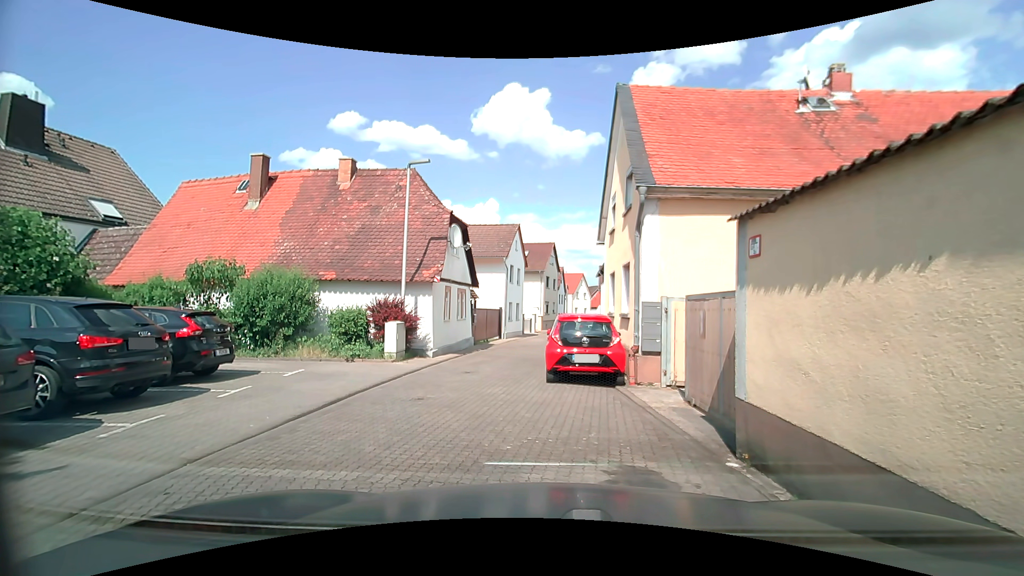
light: Day
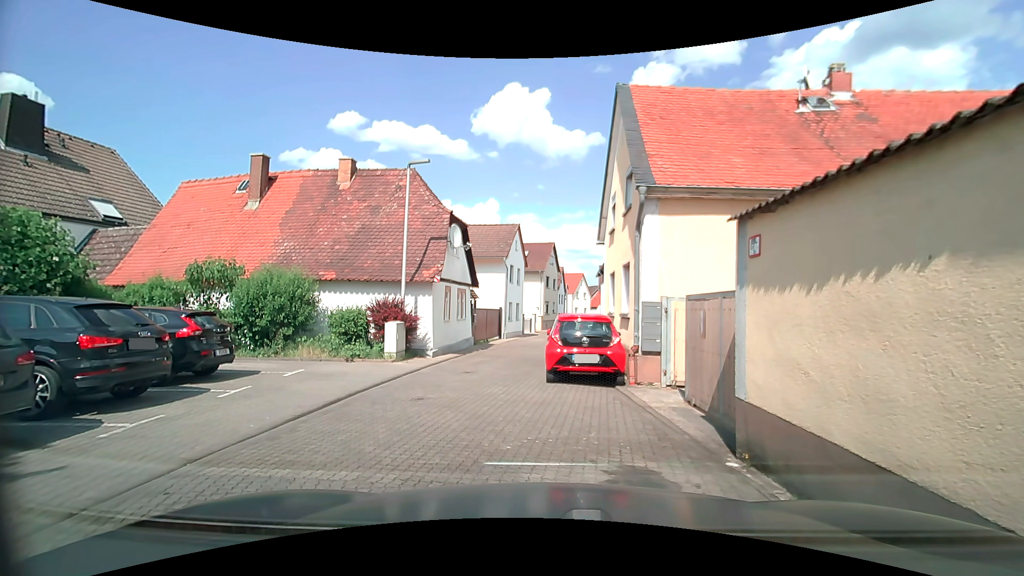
(0.0, 0.0) m; 0°
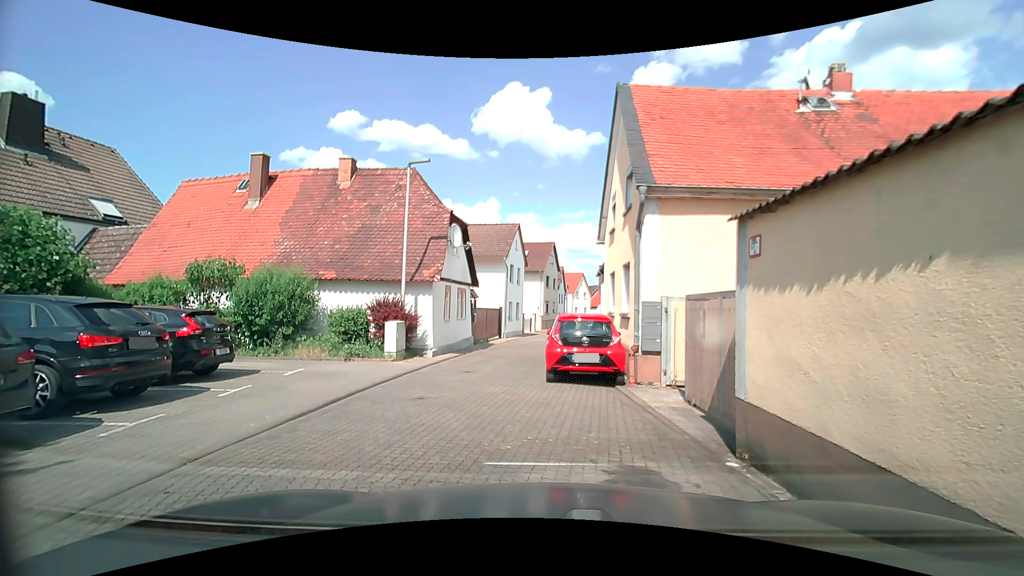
(0.0, 0.0) m; 0°
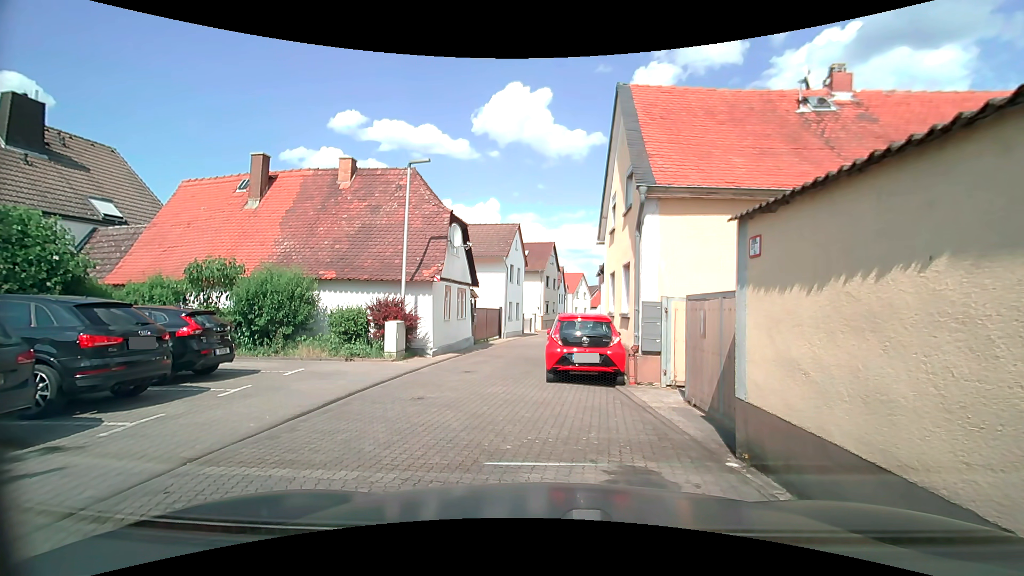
(0.0, 0.0) m; 0°
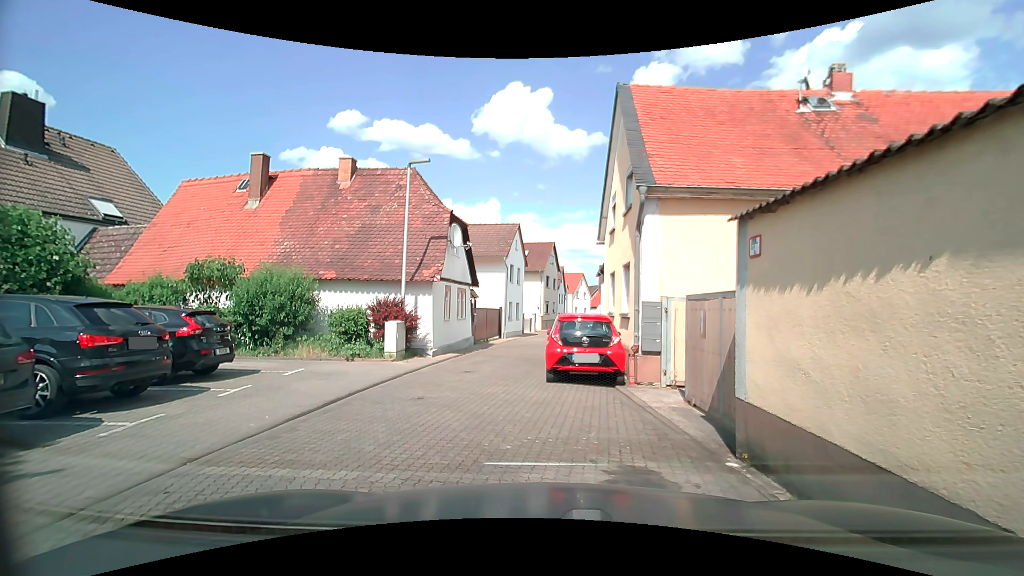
(0.0, 0.0) m; 0°
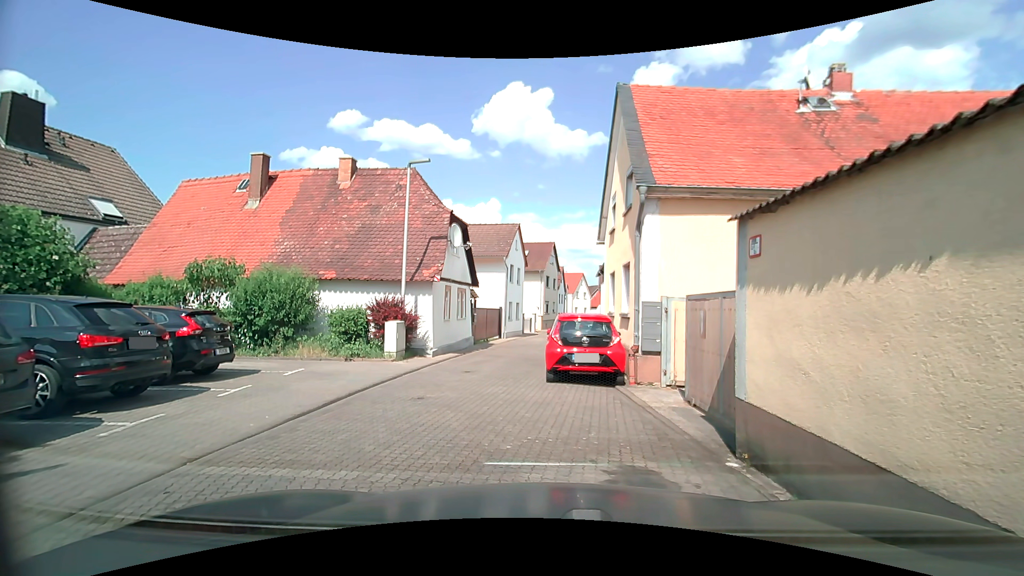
(0.0, 0.0) m; 0°
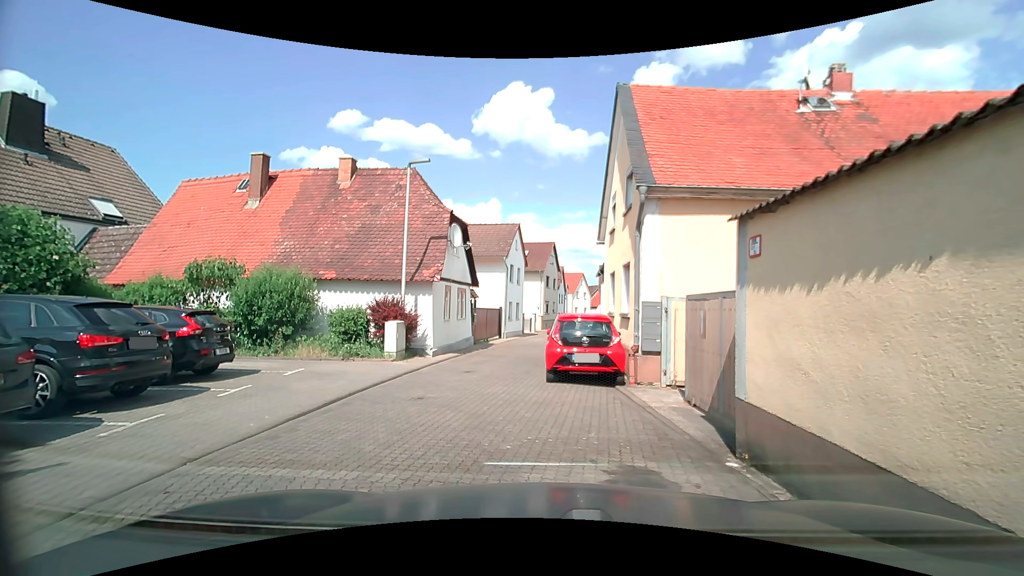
(0.0, 0.0) m; 0°
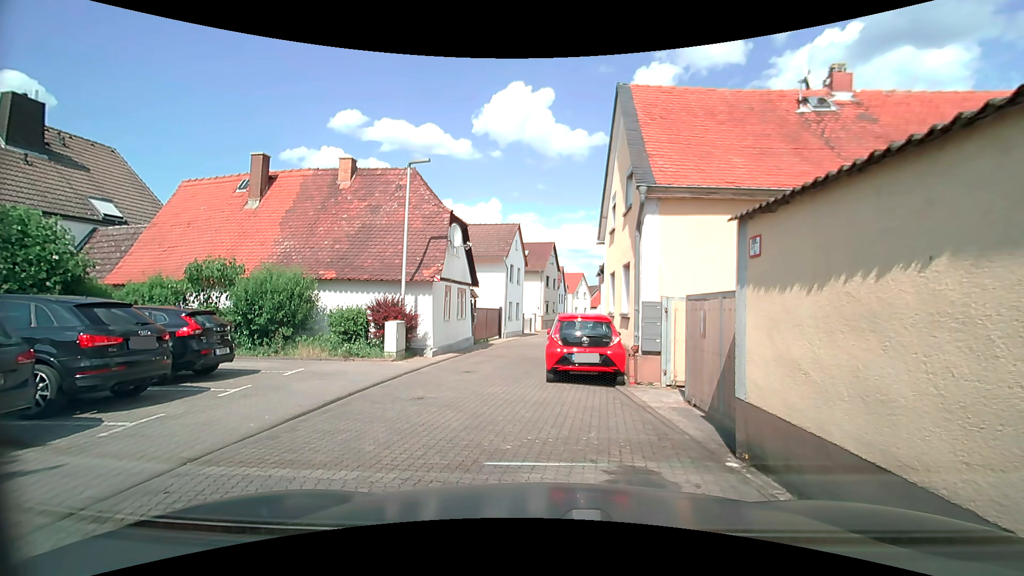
(0.0, 0.0) m; 0°
